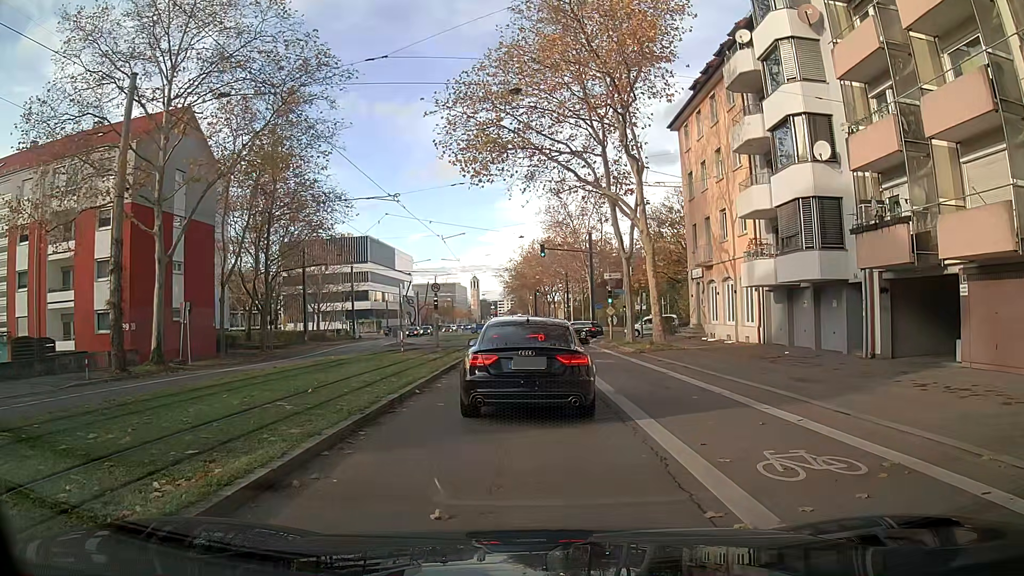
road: secondary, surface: asphalt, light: Day
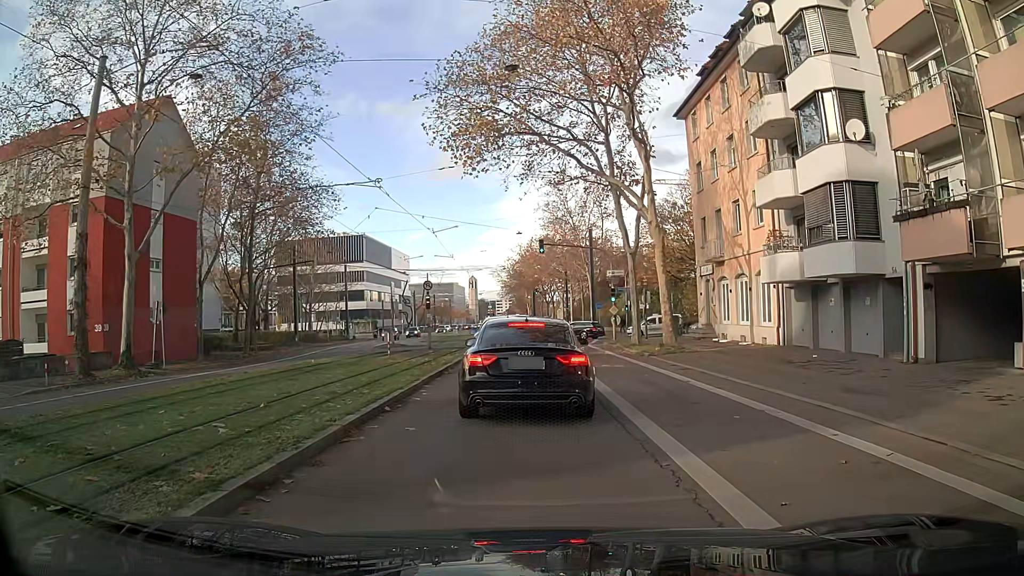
(0.0, +2.5) m; +1°
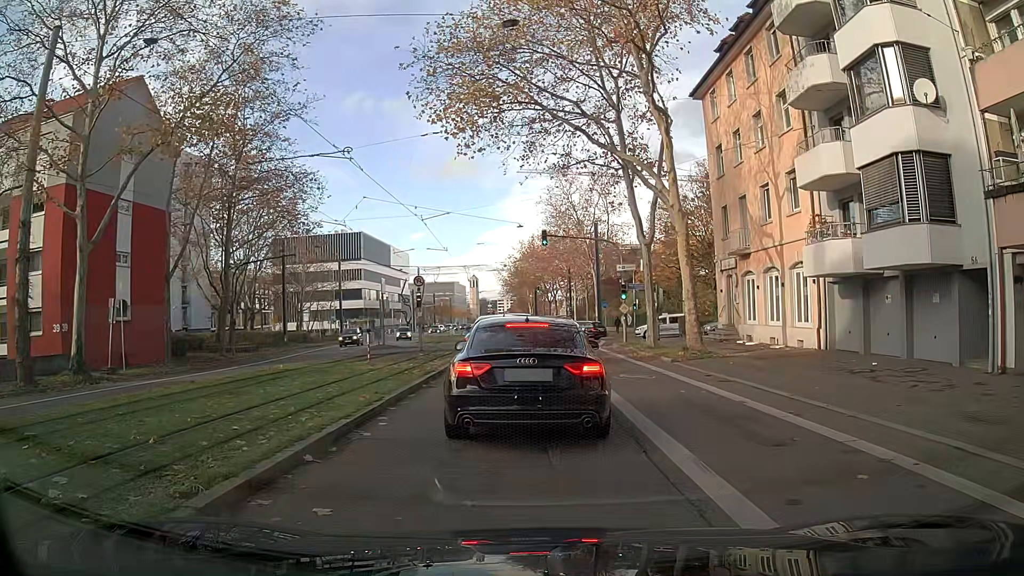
(0.0, +3.7) m; 0°
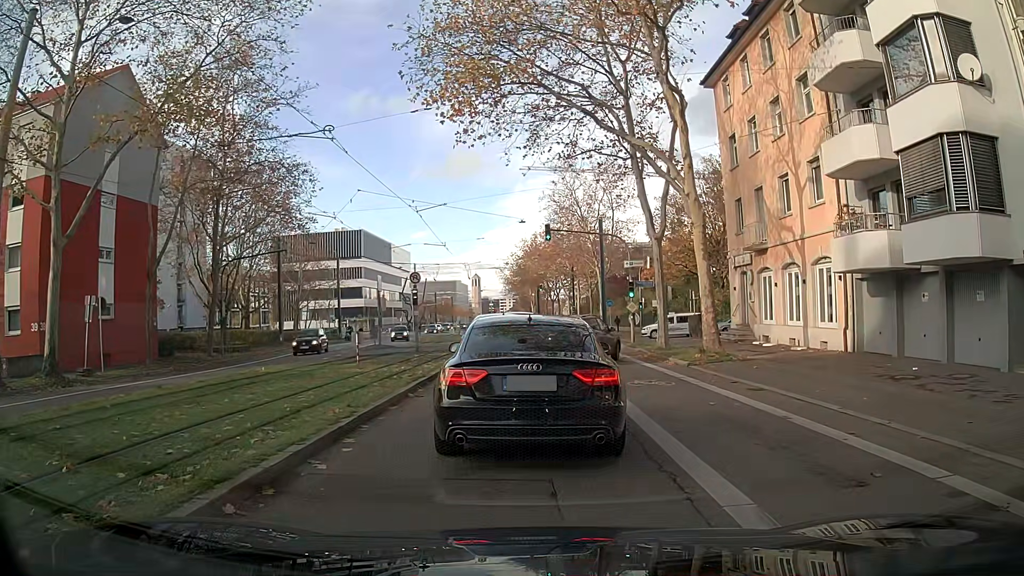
(0.0, +1.8) m; -1°
